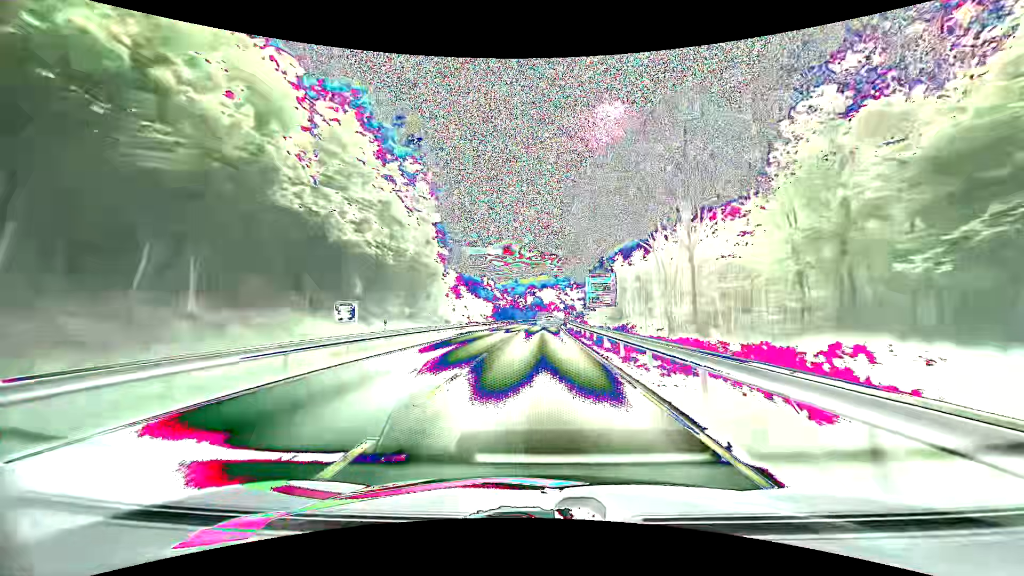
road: primary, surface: asphalt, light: Day
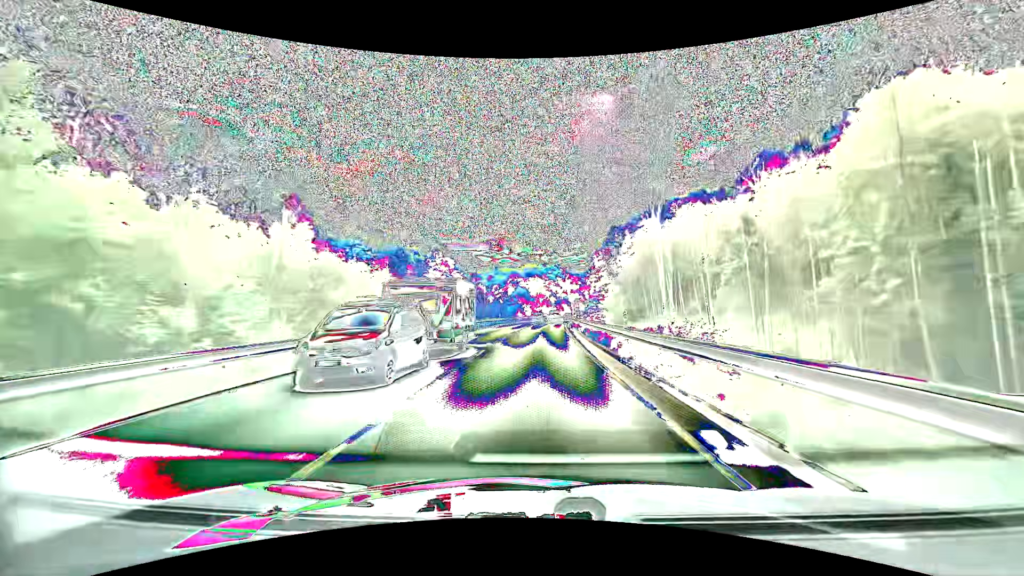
(+0.5, +53.5) m; +1°
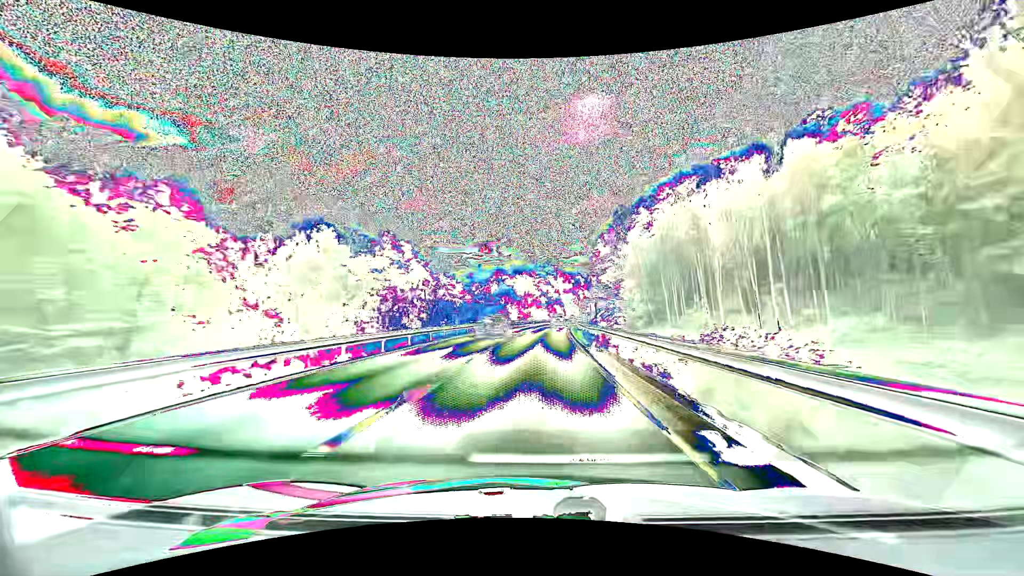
(+0.4, +26.5) m; +1°
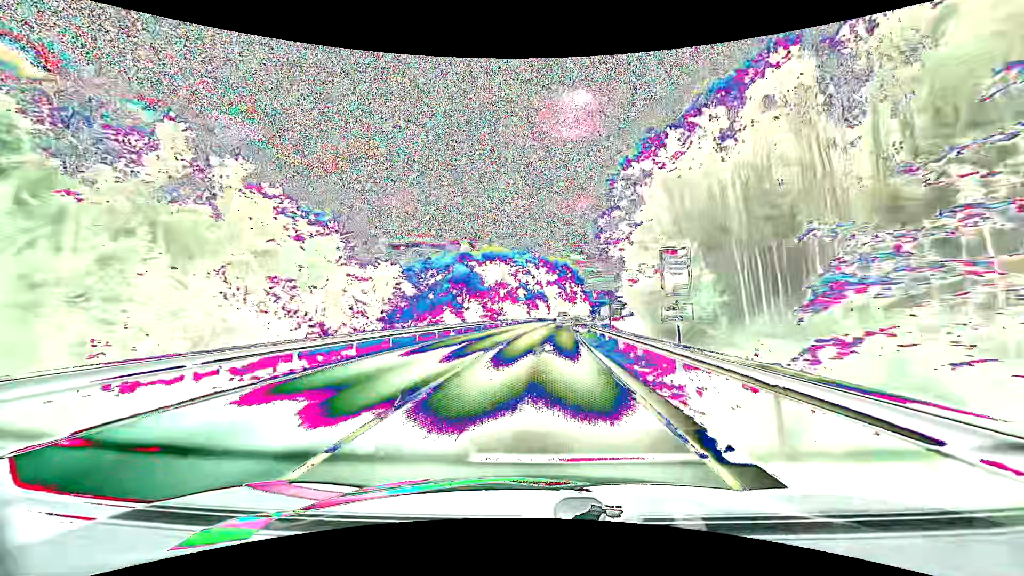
(+0.8, +39.3) m; +2°
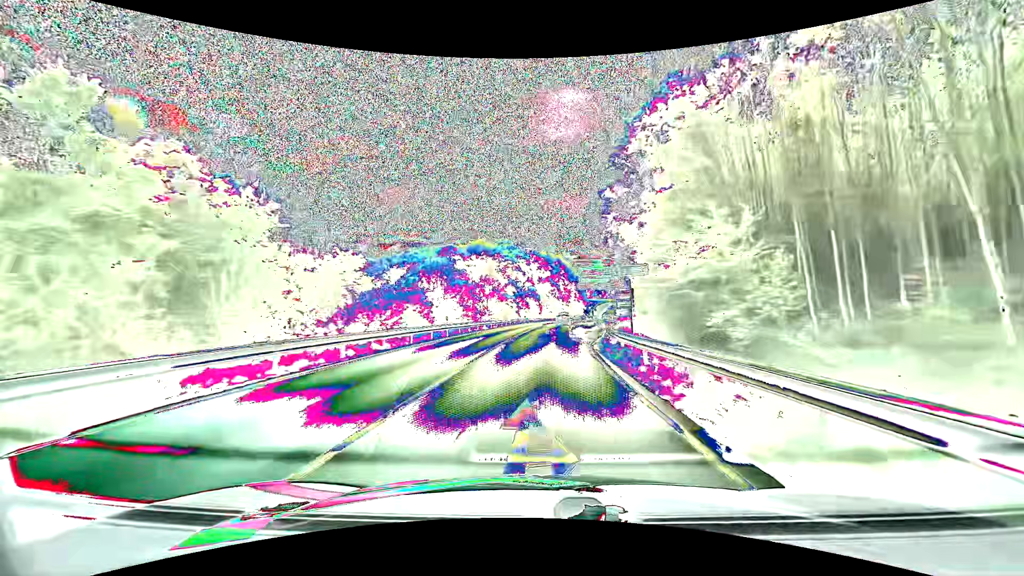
(+0.1, +12.9) m; +1°
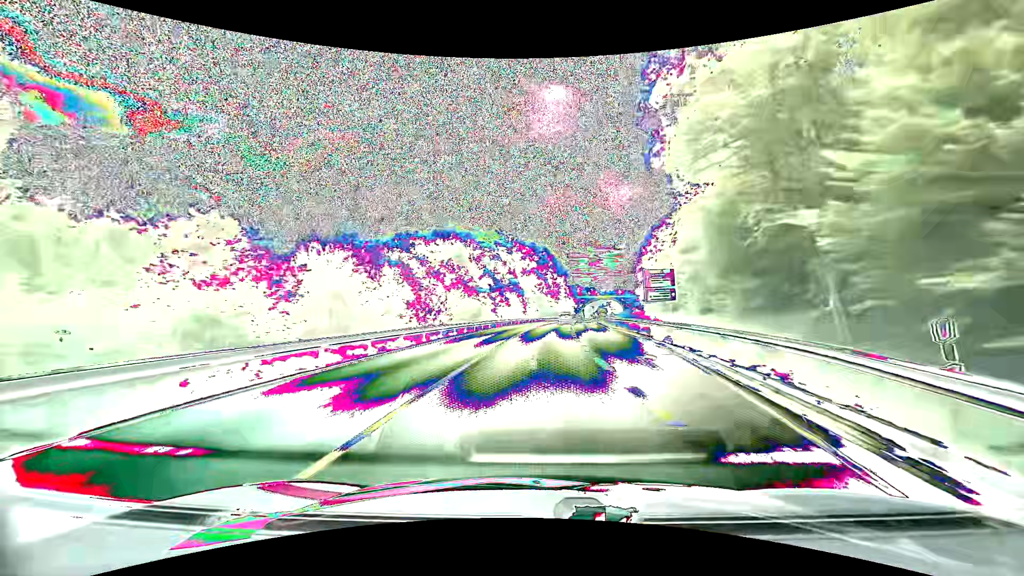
(+0.3, +25.6) m; +1°
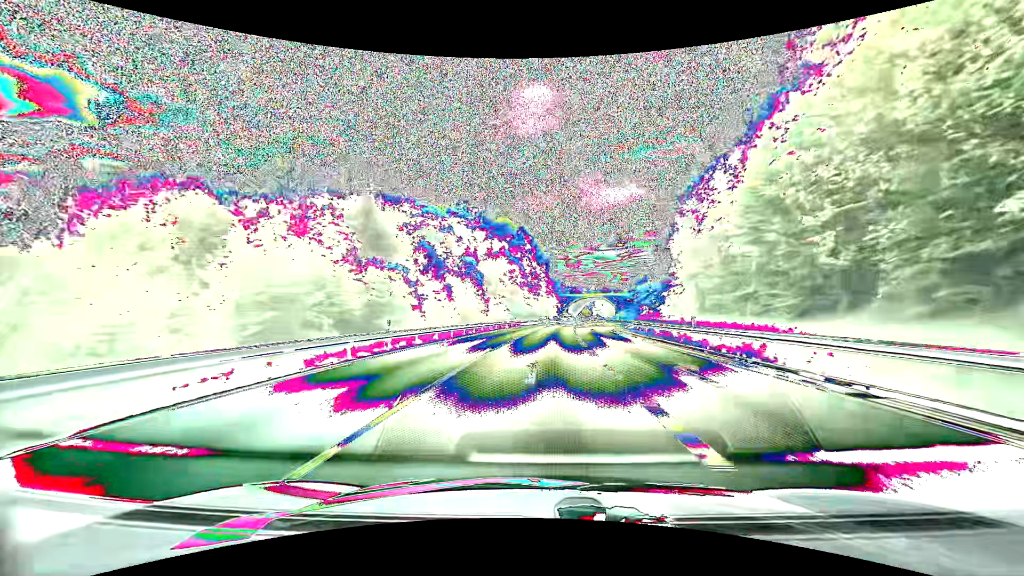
(+1.0, +37.7) m; +3°
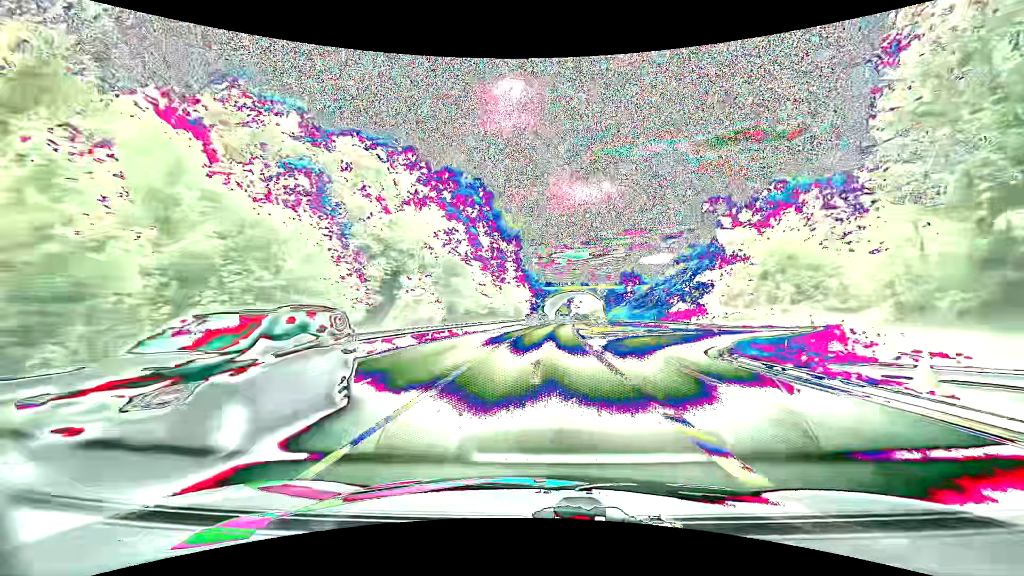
(+1.0, +36.9) m; +3°
(0, +10) (0, +20) (+1, +30) (+1, +40) (+2, +50) (+3, +60) (+4, +70) (+4, +80) (+5, +90) (+6, +100) m
